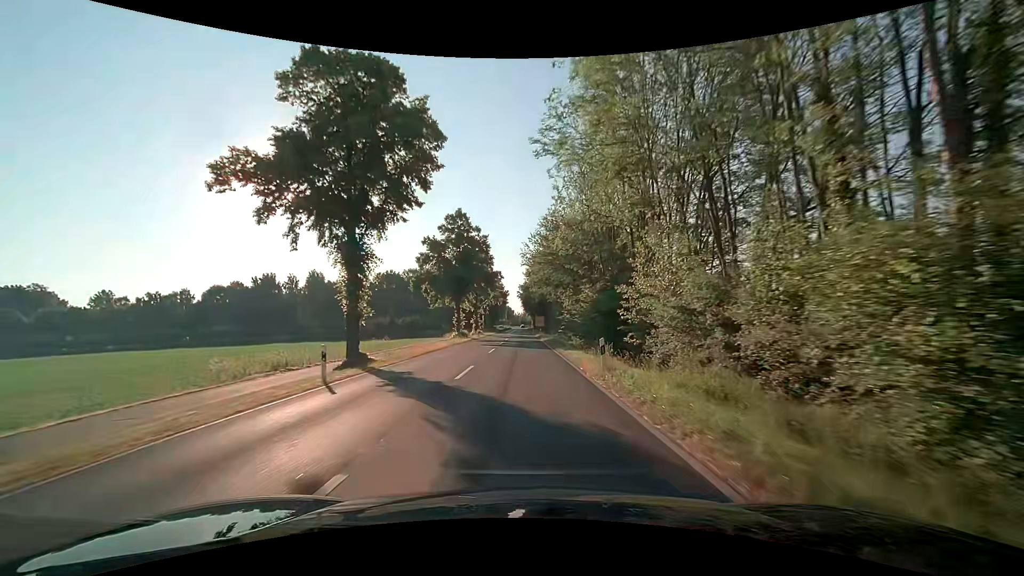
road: secondary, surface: asphalt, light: Day
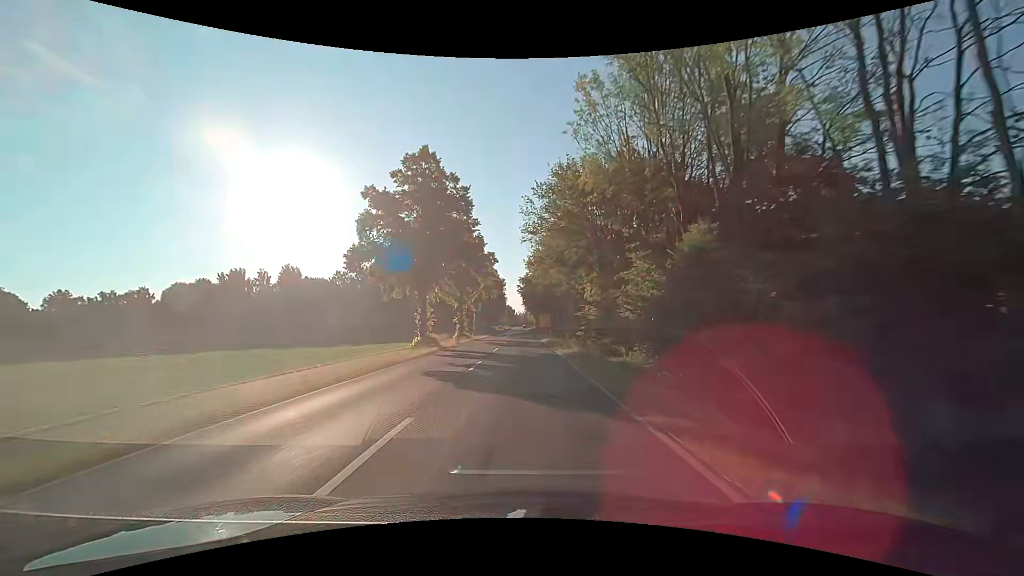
(0.0, +21.3) m; 0°
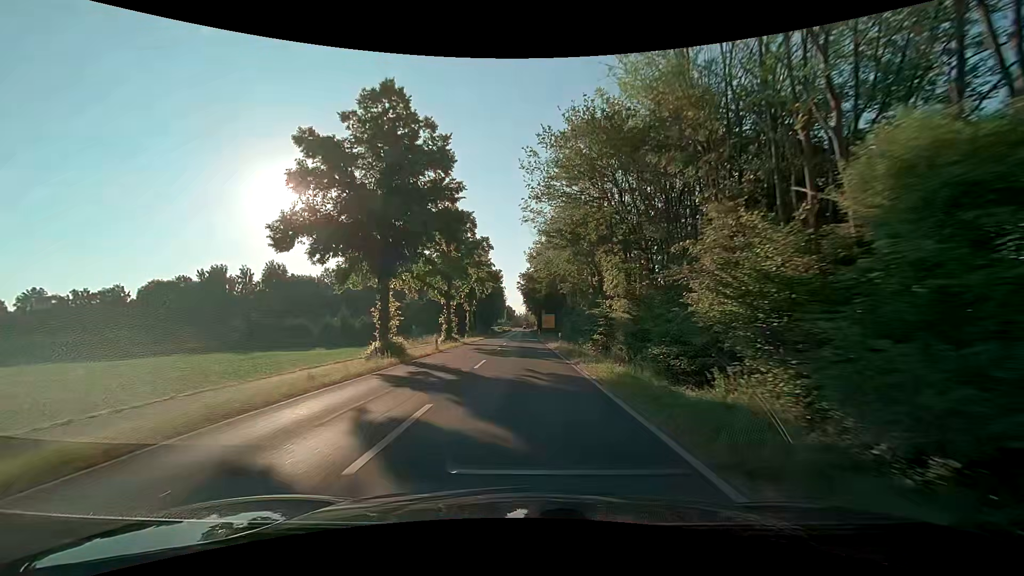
(0.0, +10.7) m; 0°
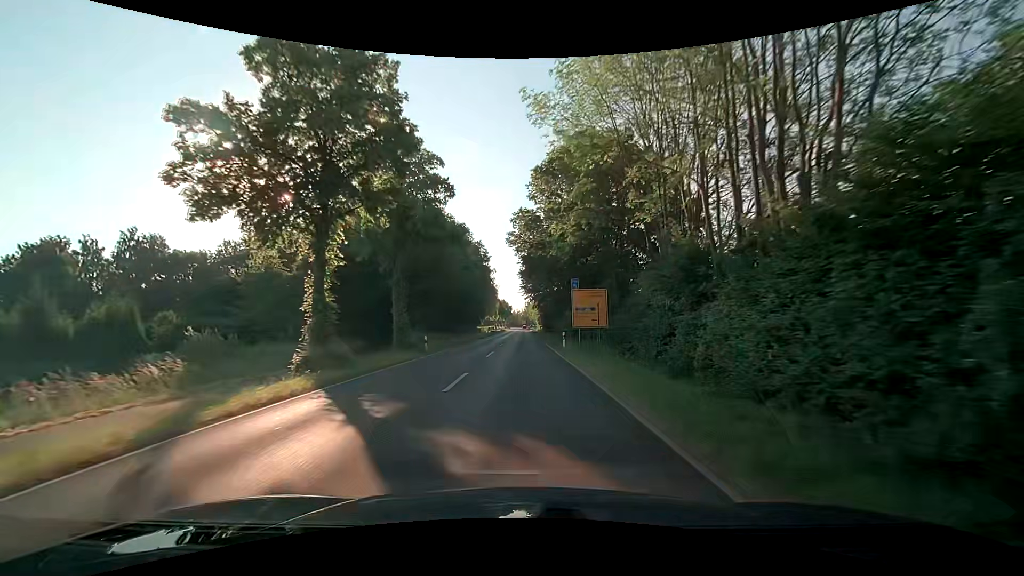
(+0.2, +53.6) m; 0°
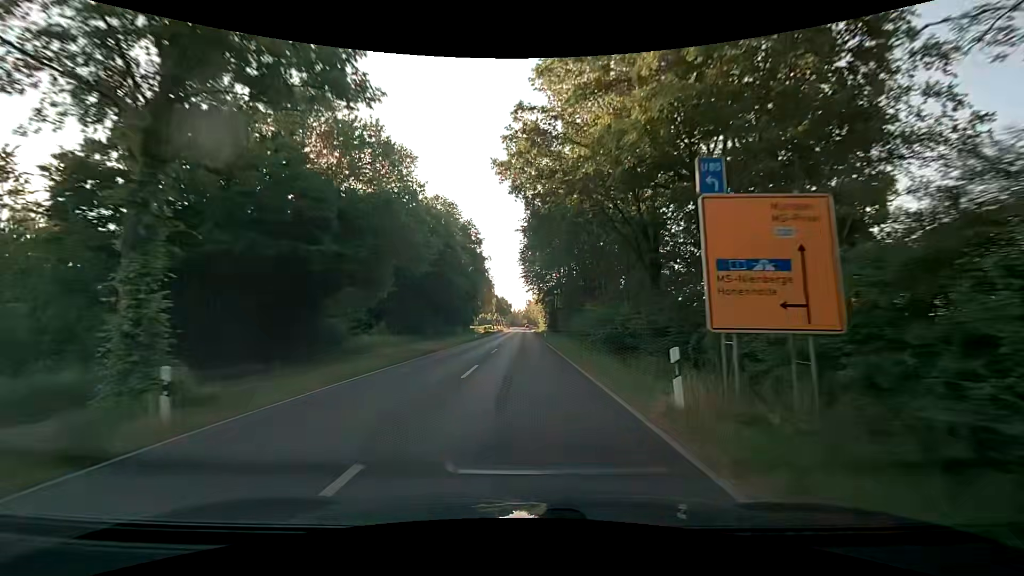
(0.0, +21.5) m; 0°
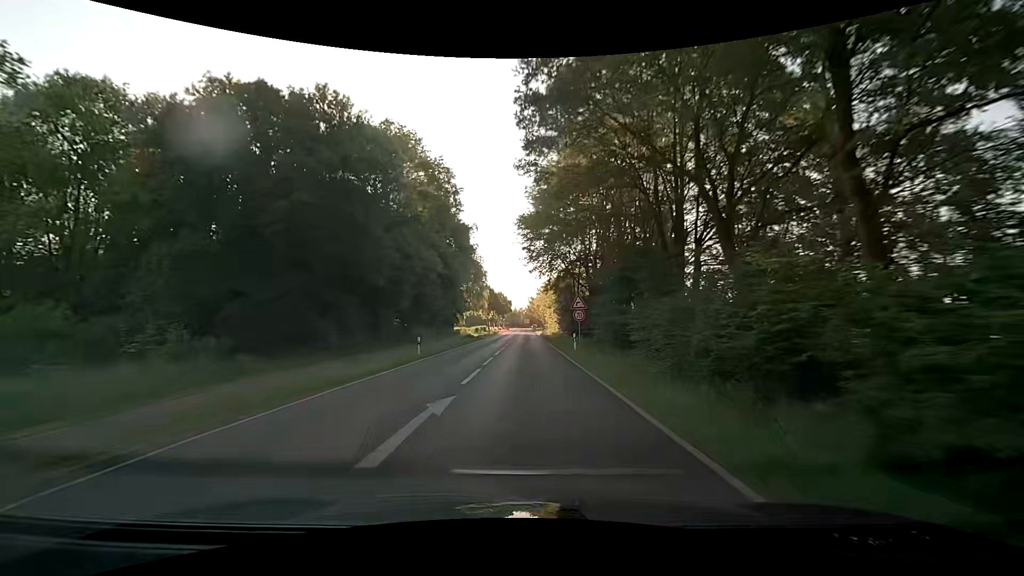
(0.0, +32.2) m; 0°
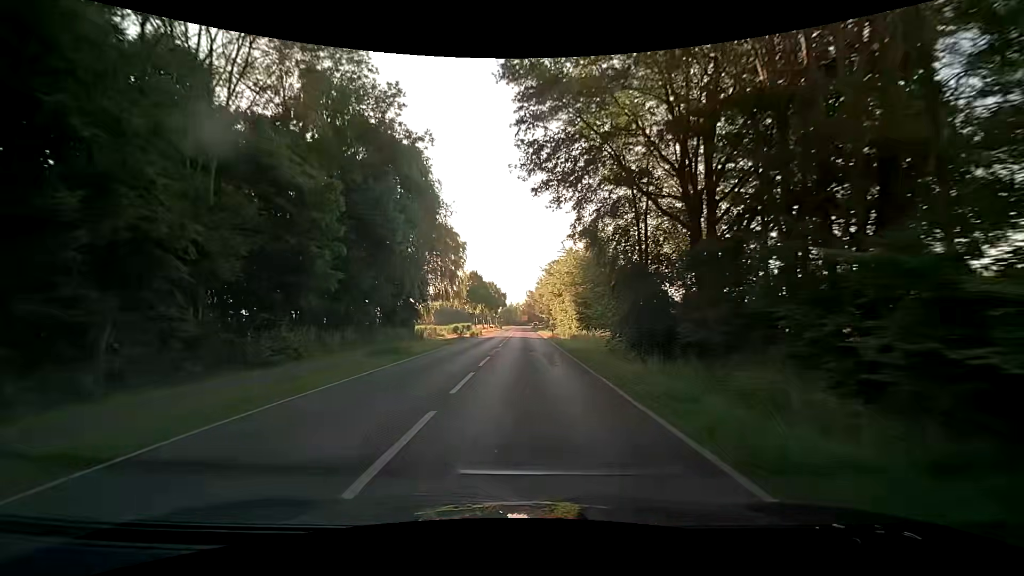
(-0.1, +32.2) m; 0°
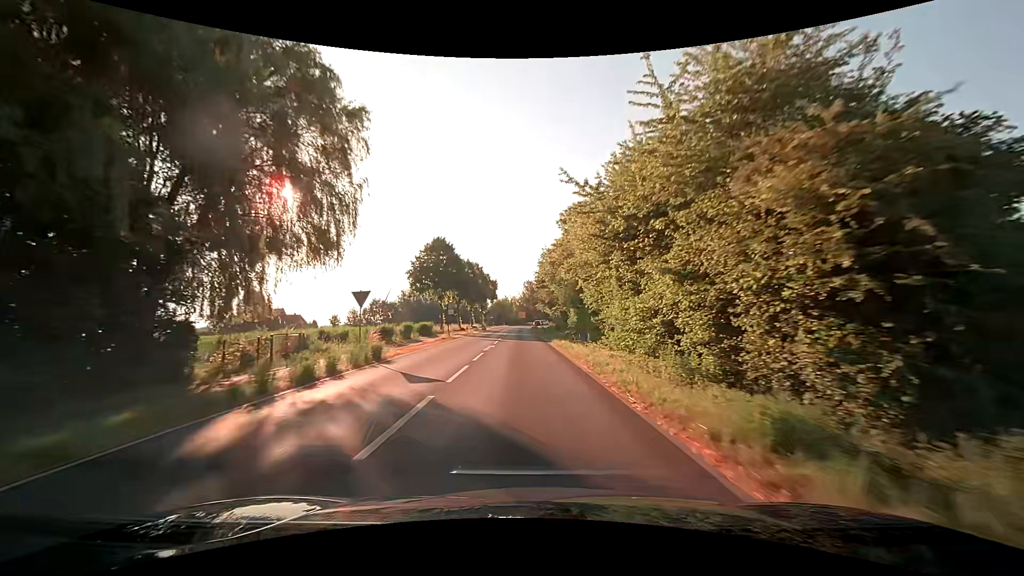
(+0.1, +41.9) m; 0°
(0, +10) (0, +20) (0, +30) (0, +40) (0, +50) (0, +60) (0, +70) (0, +80) (0, +90) (0, +100) m
